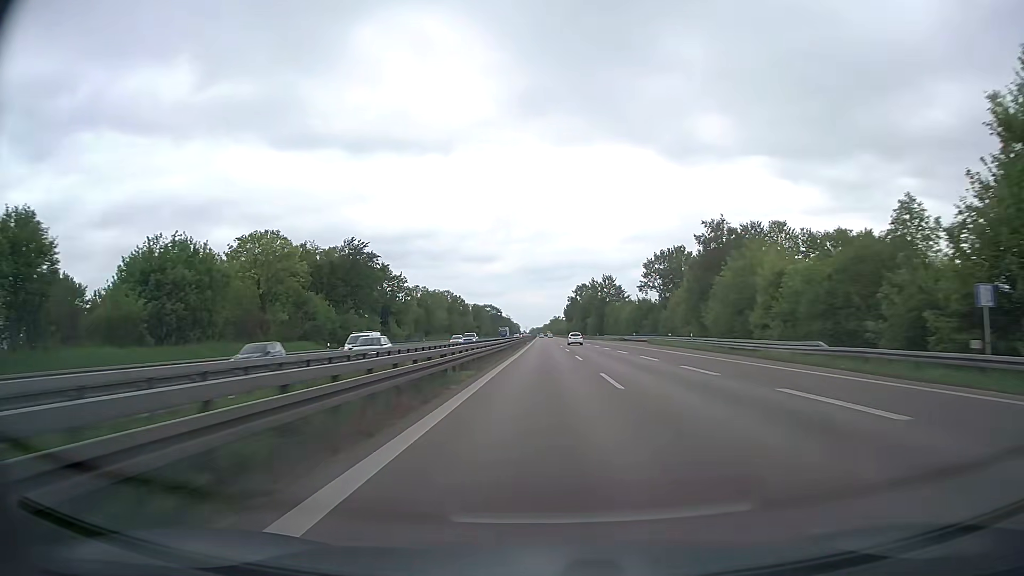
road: trunk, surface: asphalt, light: Day
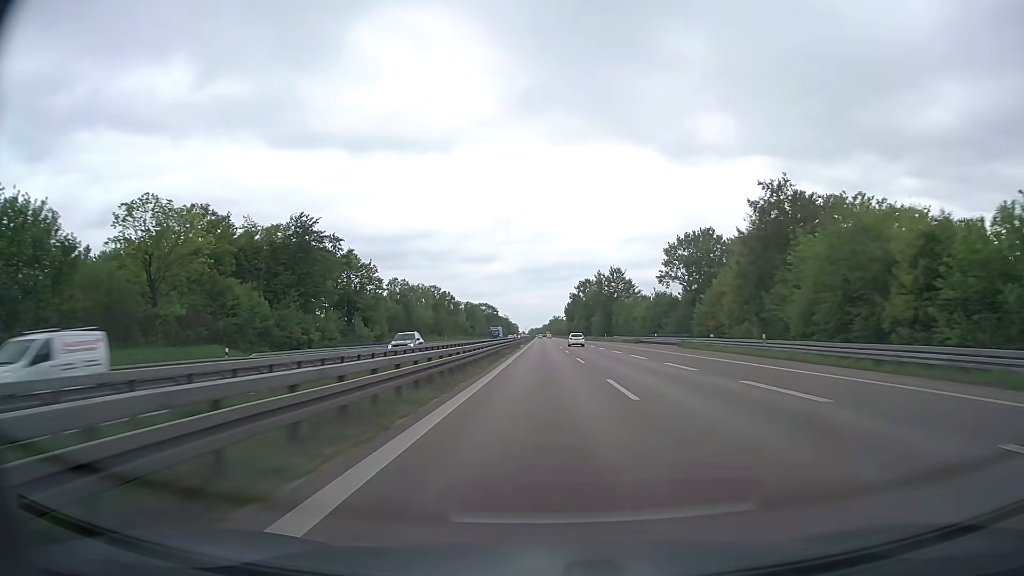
(0.0, +20.5) m; 0°
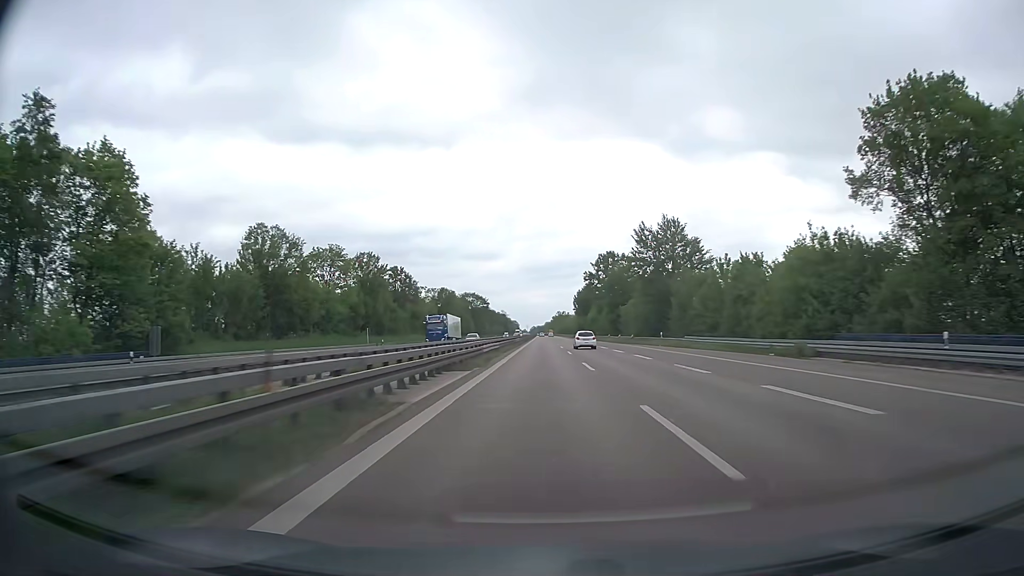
(0.0, +61.5) m; 0°
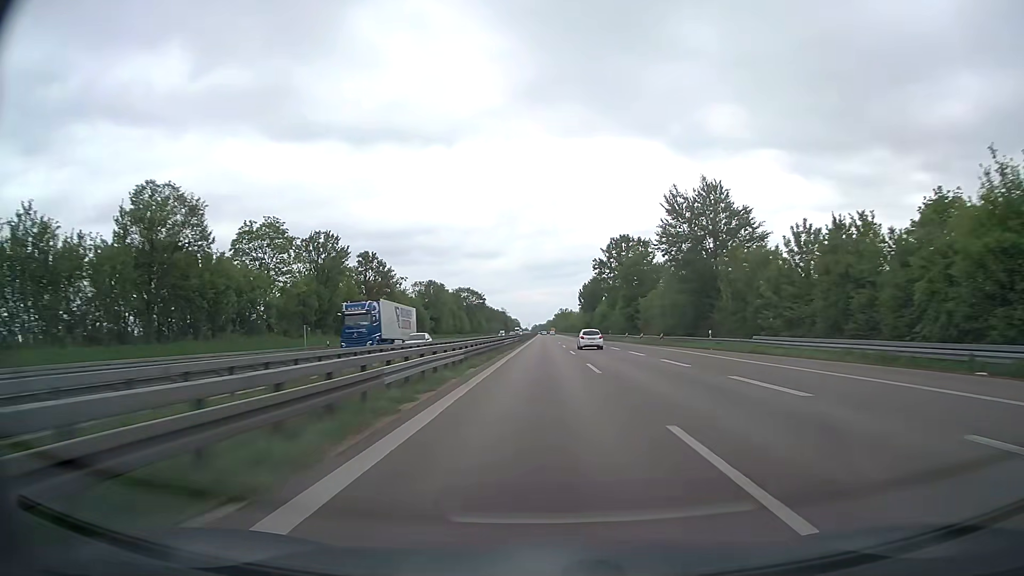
(0.0, +20.5) m; 0°
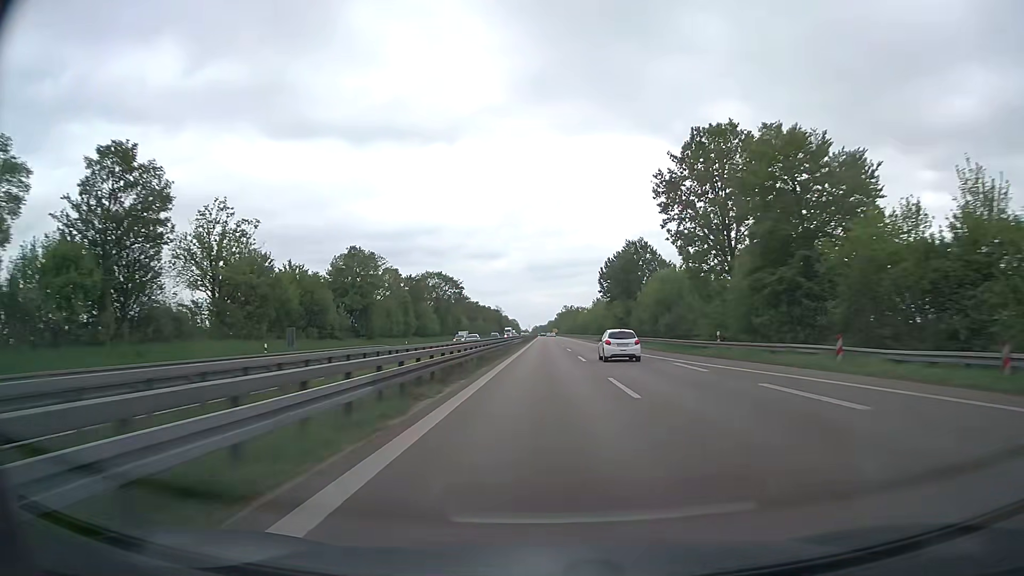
(-0.1, +61.5) m; 0°
(0, +10) (0, +20) (0, +30) (0, +40) (0, +50) (0, +60) (0, +70) (0, +80) (0, +90) (0, +100) m
